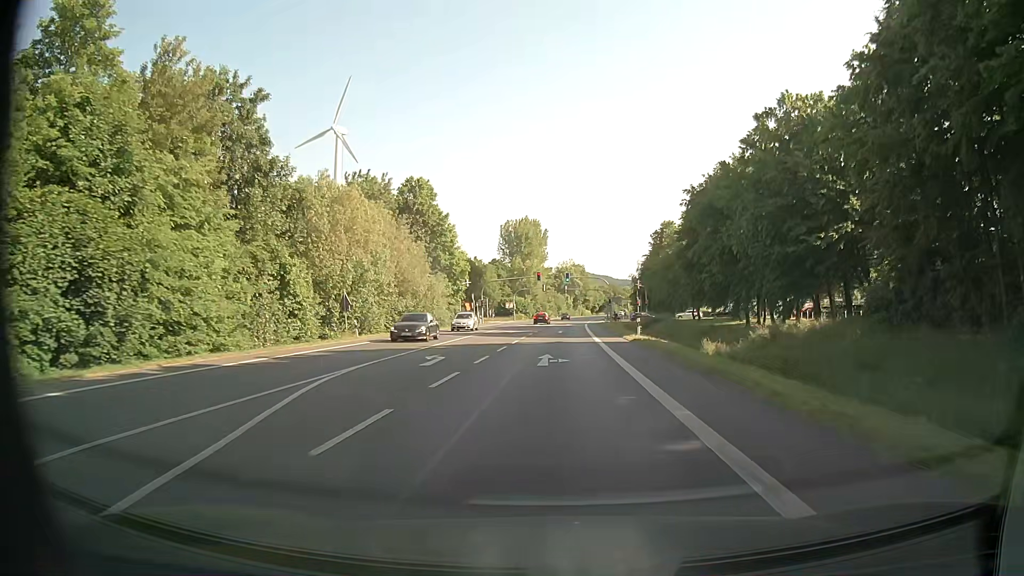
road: primary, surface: asphalt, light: Day
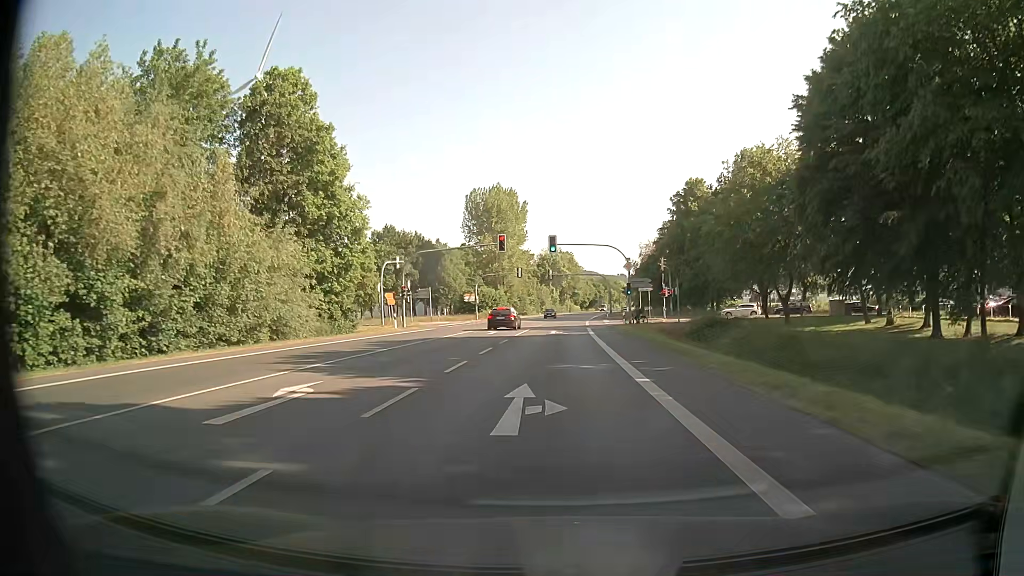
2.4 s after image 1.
(+0.5, +39.6) m; +1°
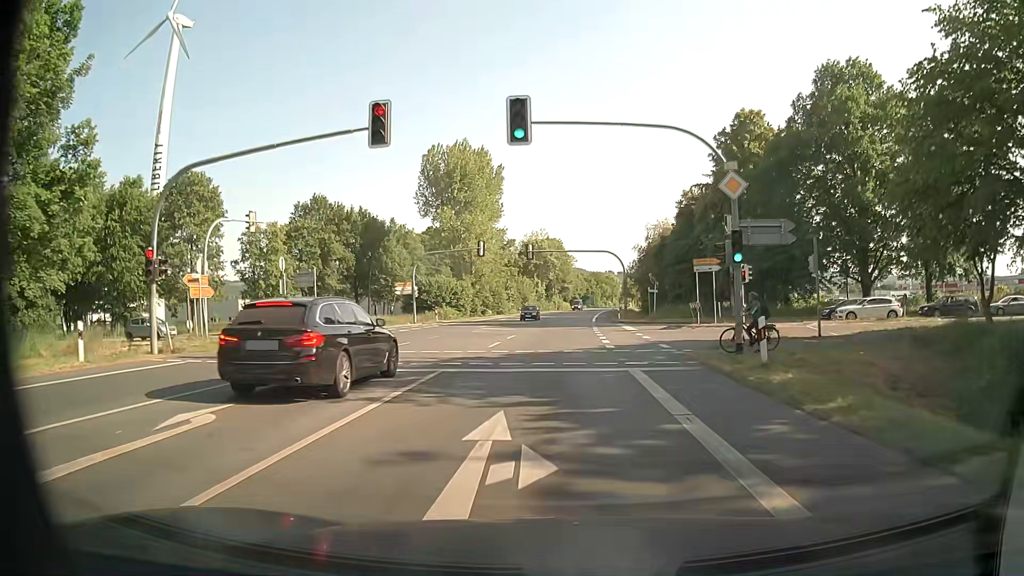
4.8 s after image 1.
(+0.3, +33.0) m; +1°
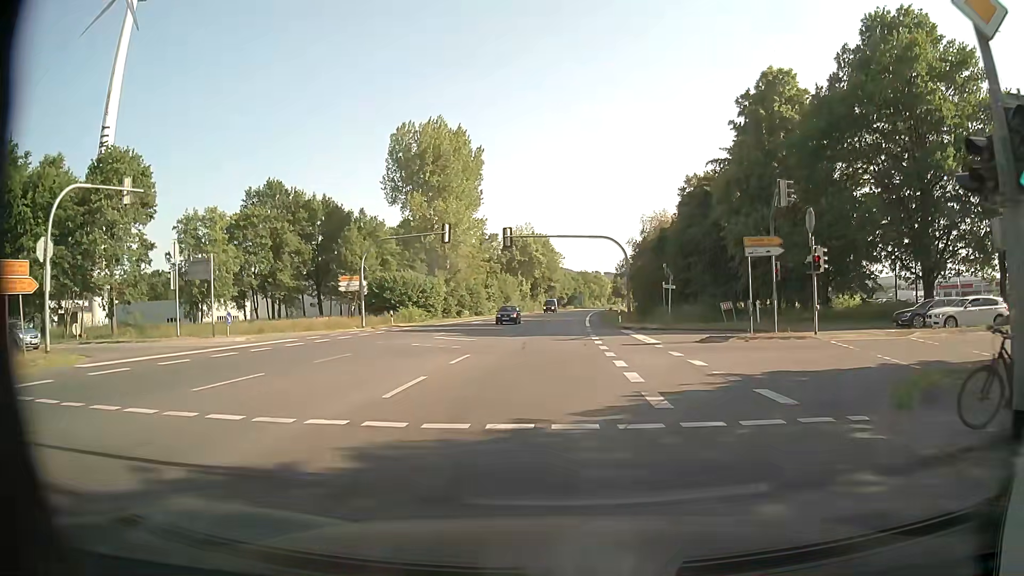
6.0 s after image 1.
(0.0, +12.0) m; +1°
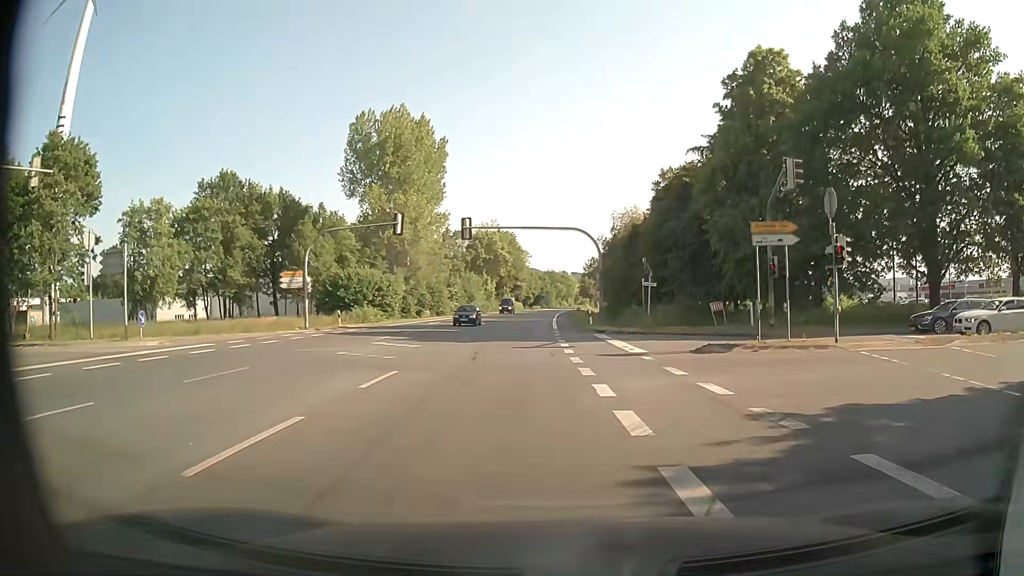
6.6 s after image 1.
(+0.1, +4.7) m; +3°
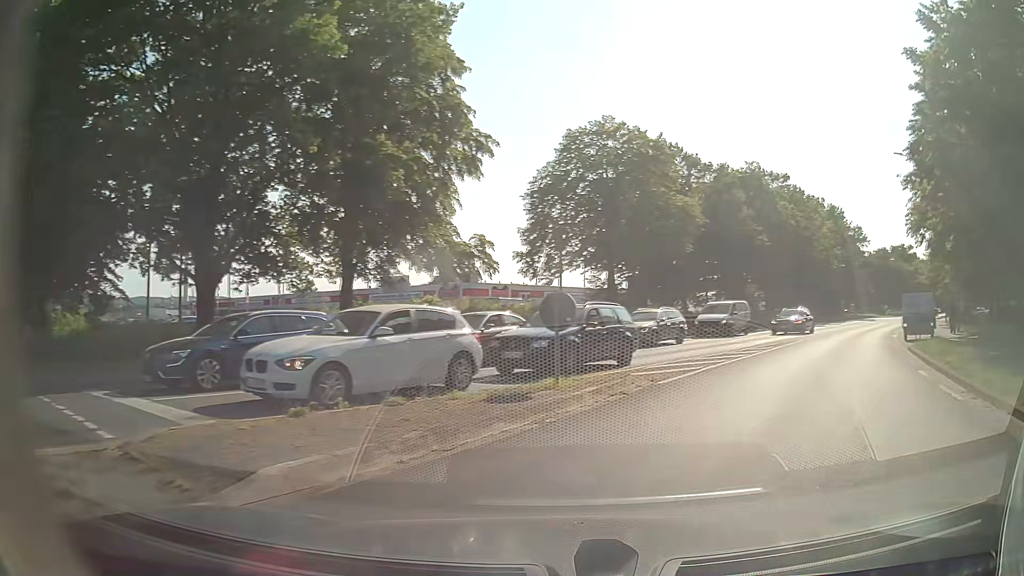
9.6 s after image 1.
(+7.2, +14.1) m; +61°
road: tertiary
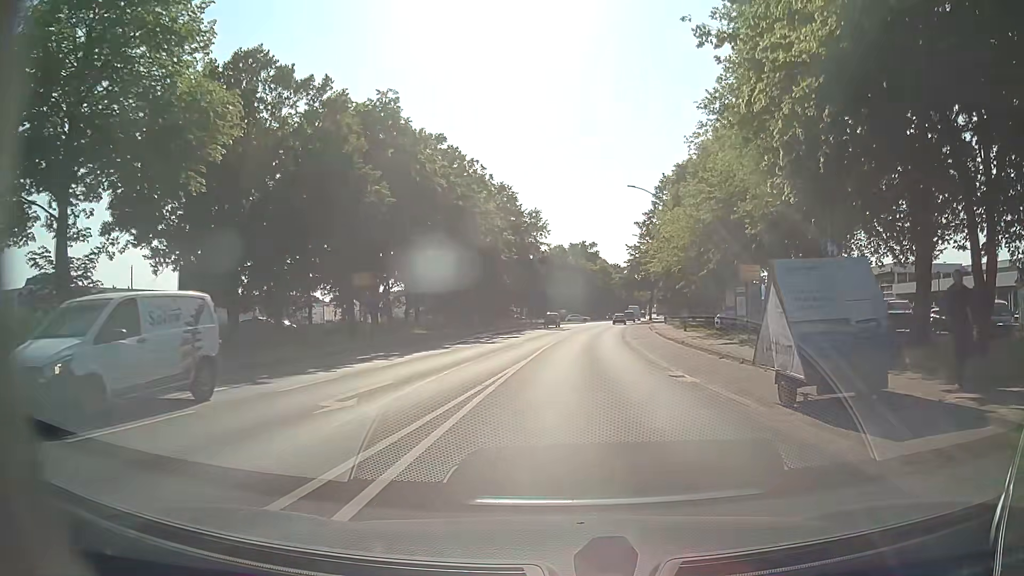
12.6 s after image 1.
(+8.3, +21.8) m; +30°
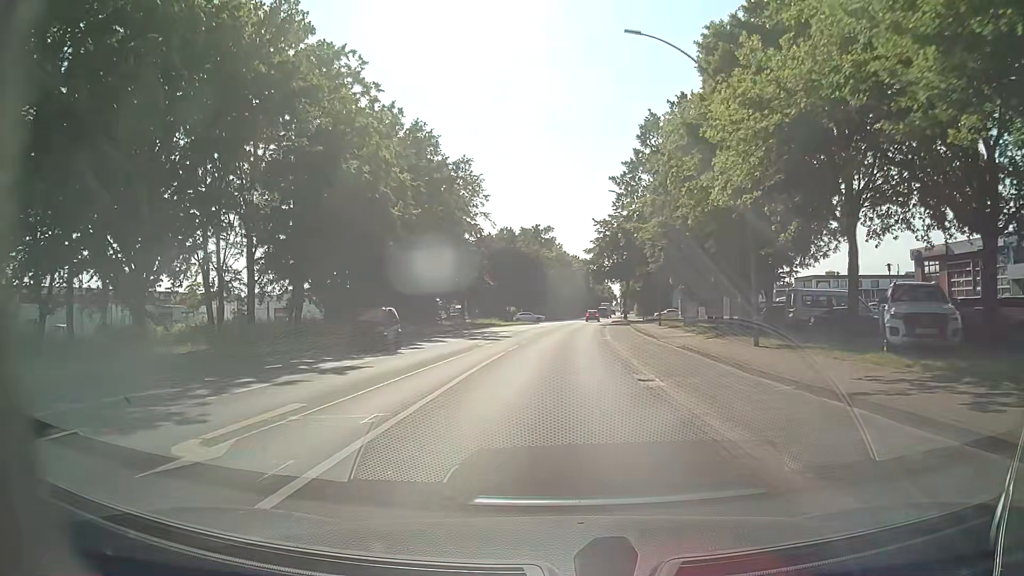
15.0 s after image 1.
(+0.9, +26.5) m; +3°
(0, +10) (0, +20) (0, +30) (+1, +40) (+1, +50) (+2, +60) (+3, +70) (+4, +80) (+5, +90) (+6, +100) m
